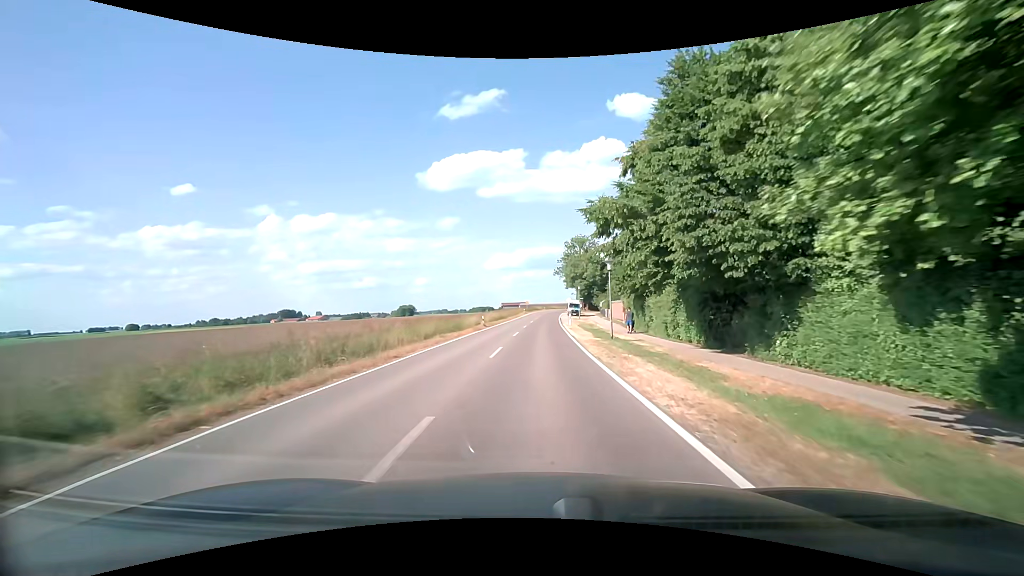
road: secondary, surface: asphalt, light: Day
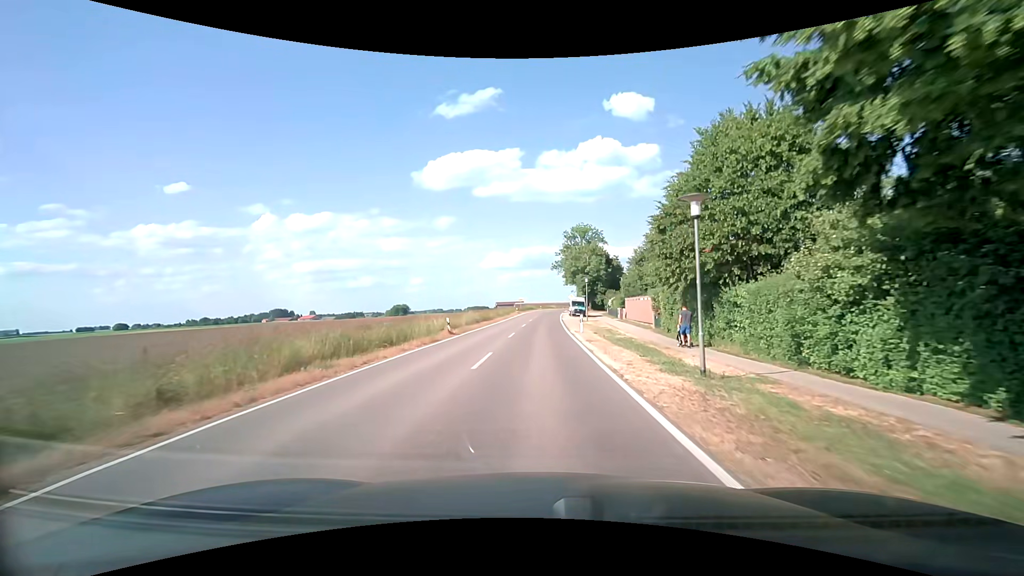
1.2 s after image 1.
(+0.1, +15.2) m; 0°
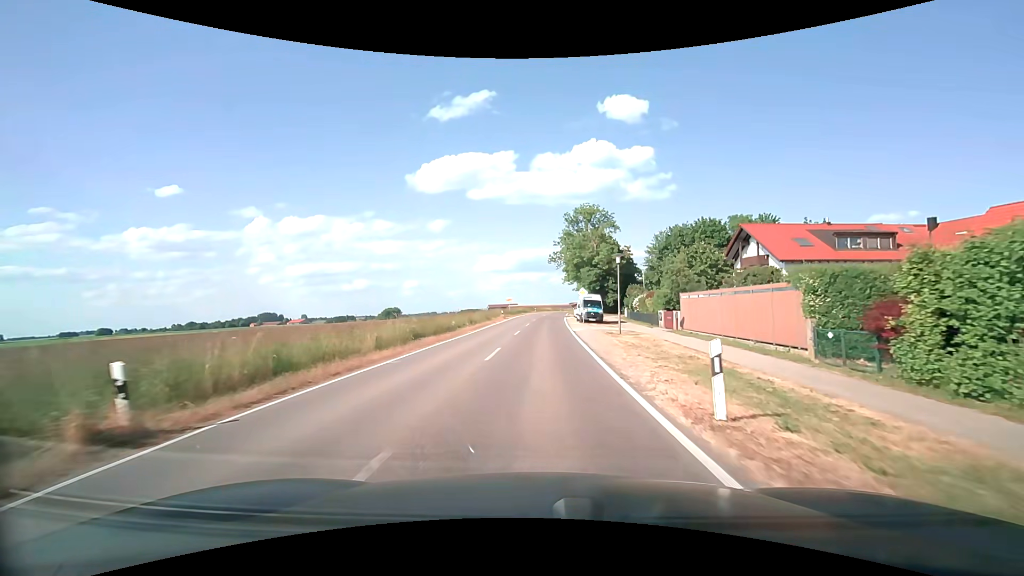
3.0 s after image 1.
(+0.3, +22.1) m; +1°
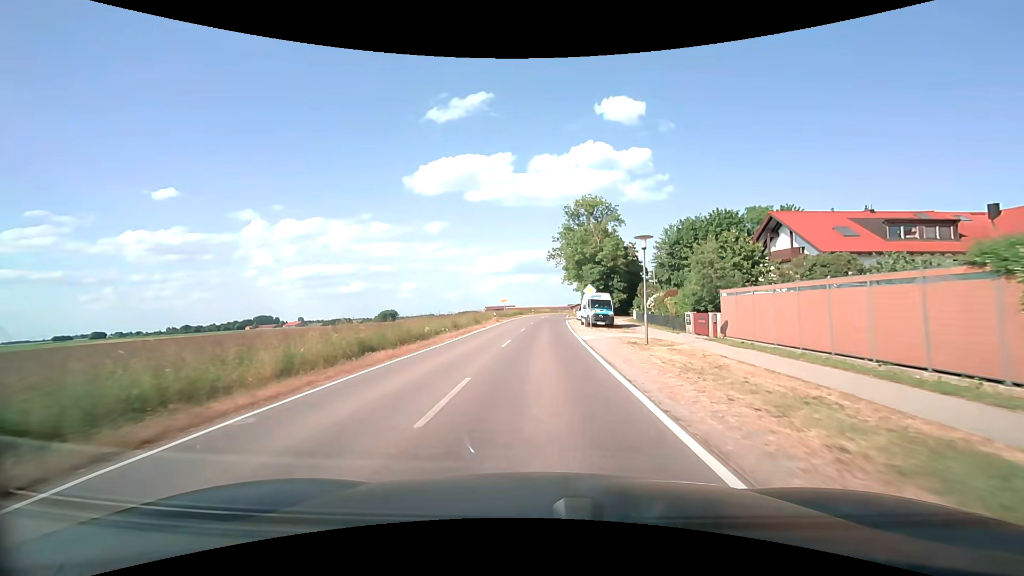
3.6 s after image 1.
(0.0, +7.2) m; 0°
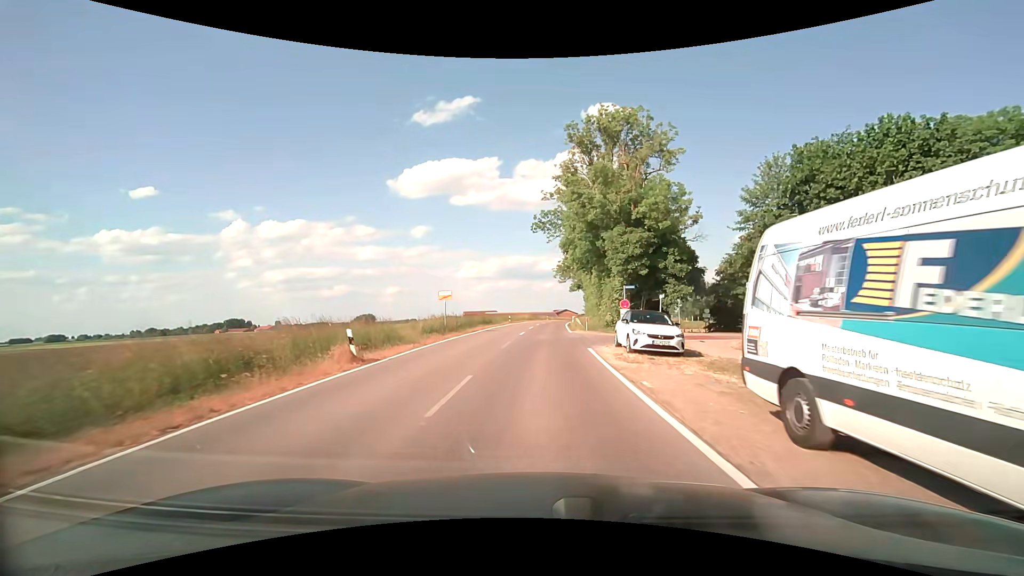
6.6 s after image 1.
(+0.7, +35.3) m; +2°
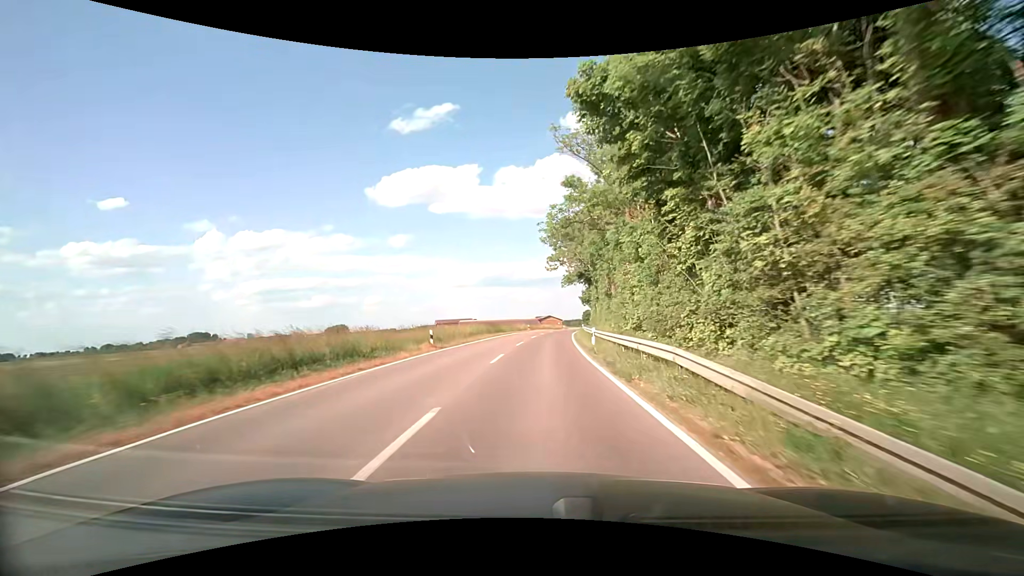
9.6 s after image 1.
(+0.6, +39.7) m; +2°
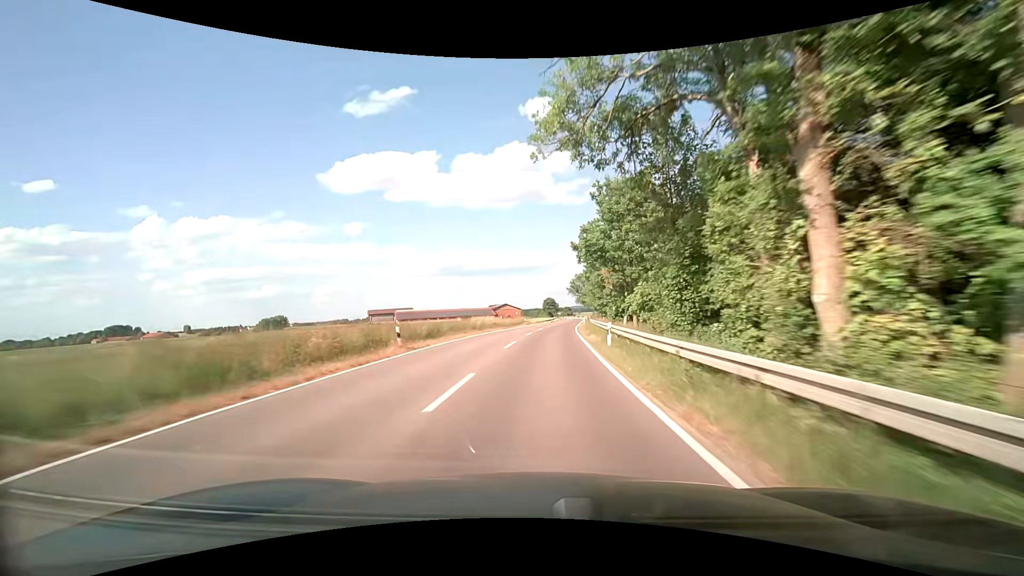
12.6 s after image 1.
(+2.1, +56.9) m; +4°
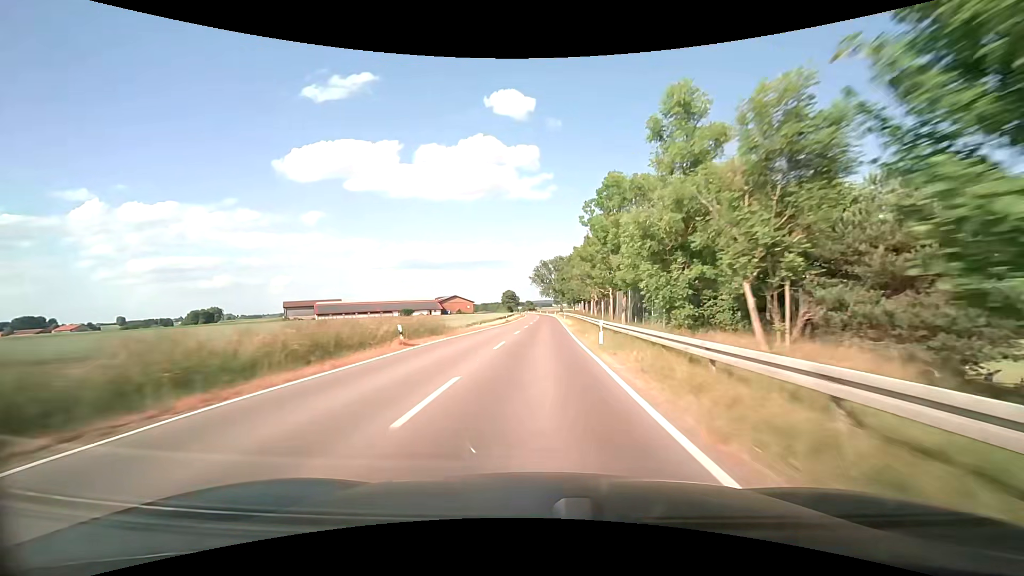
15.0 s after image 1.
(+2.3, +49.4) m; +5°
(0, +10) (0, +20) (0, +30) (0, +40) (0, +50) (0, +60) (0, +70) (+1, +80) (+1, +90) (+1, +100) m
